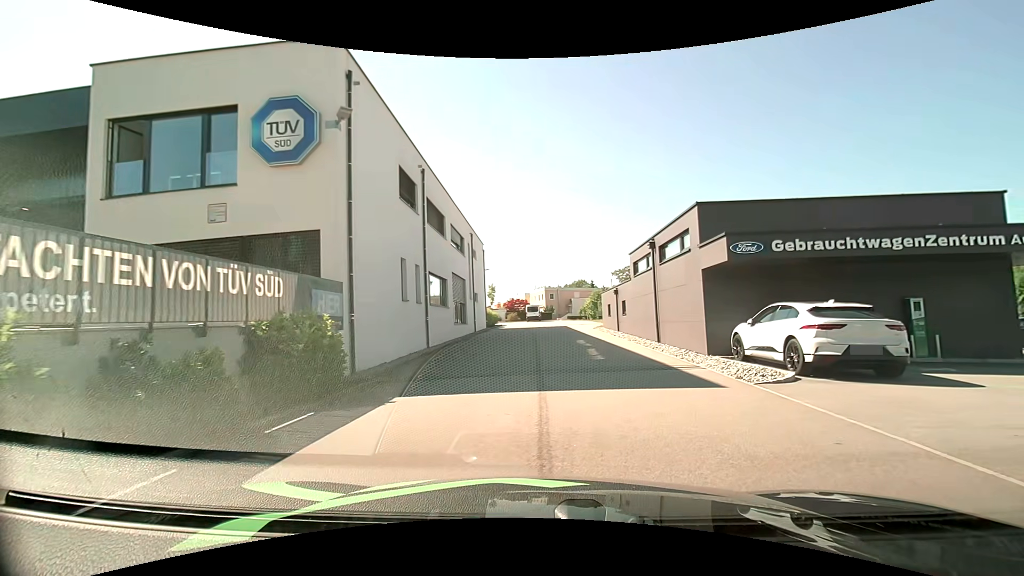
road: residential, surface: asphalt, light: Day
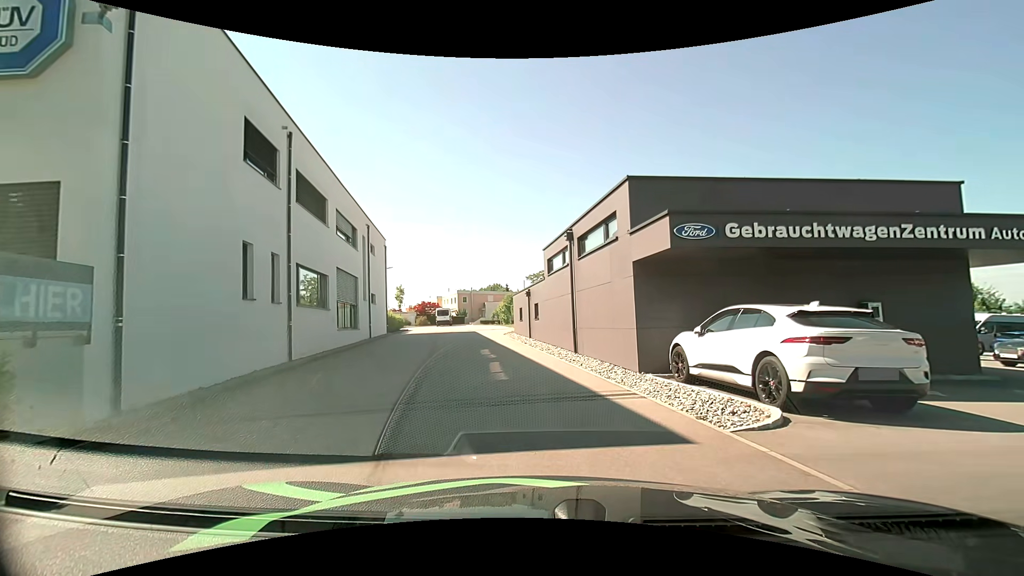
(+0.4, +3.9) m; +10°
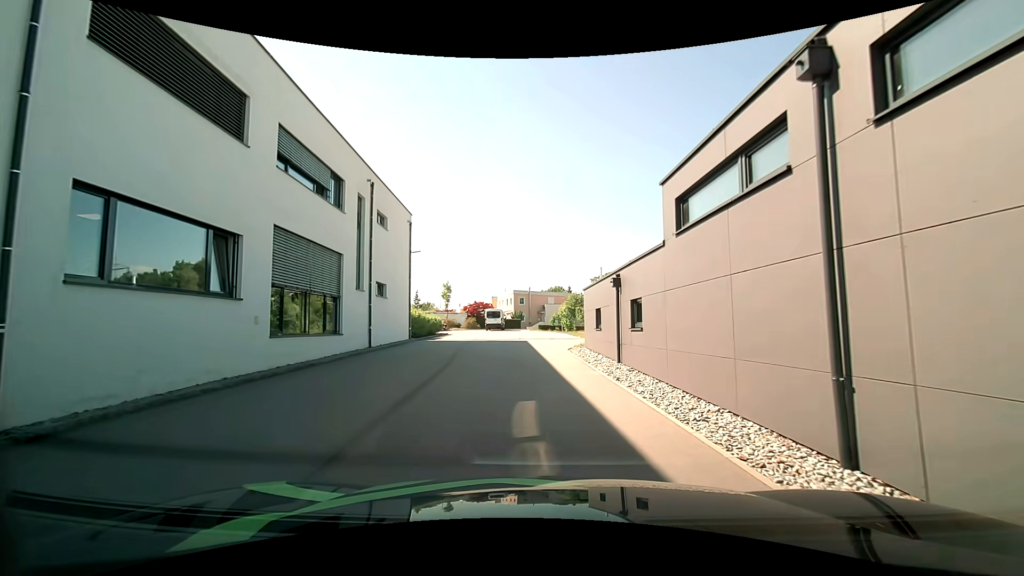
(-0.9, +11.6) m; -8°
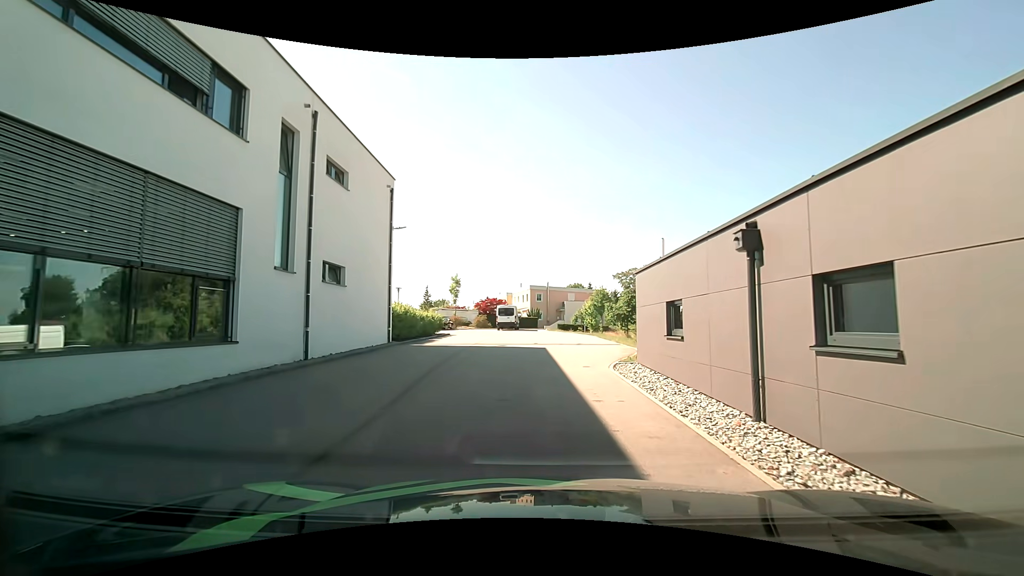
(-0.1, +7.9) m; 0°
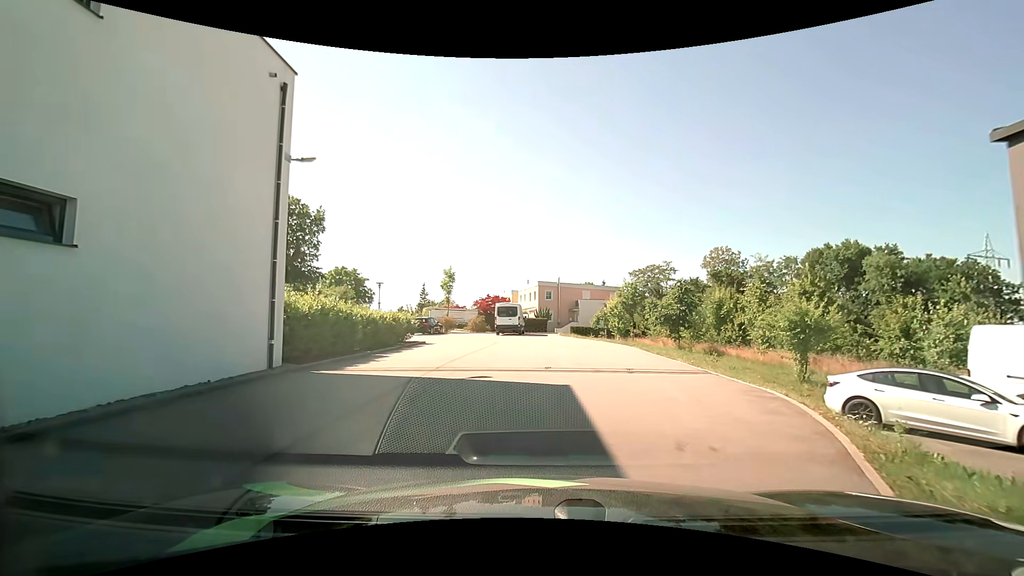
(-0.2, +11.0) m; -2°
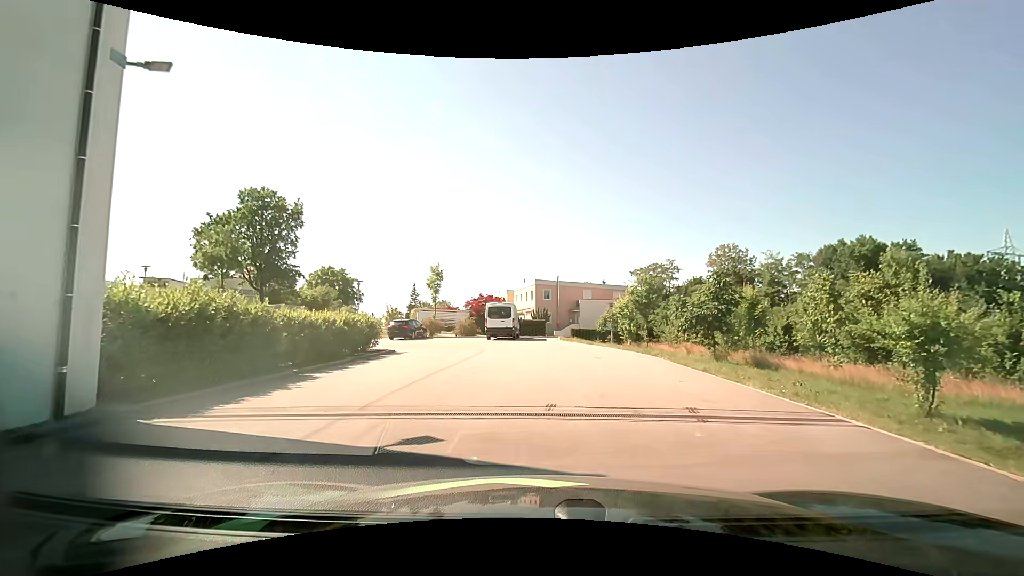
(+0.1, +5.4) m; +1°
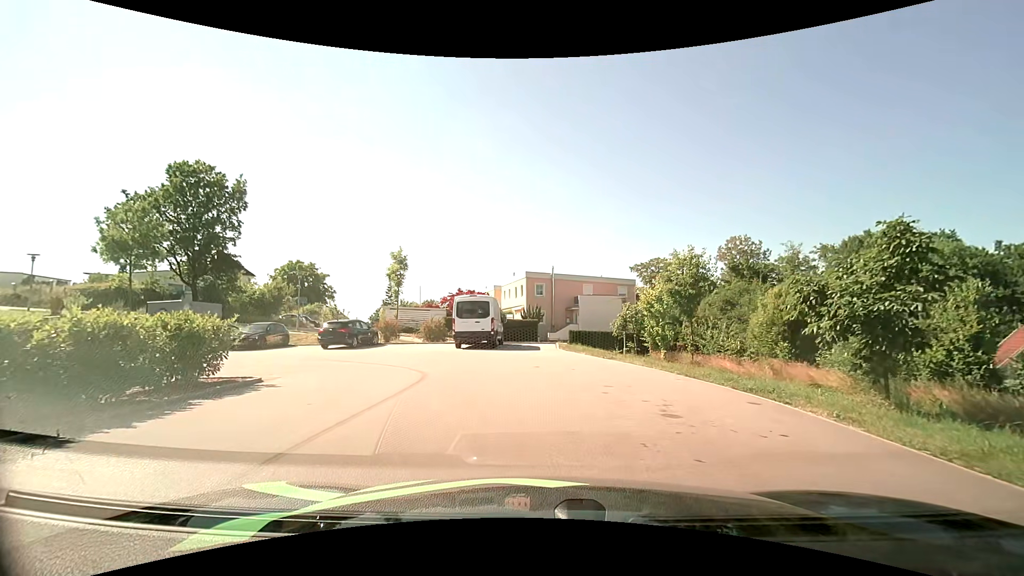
(+0.1, +10.1) m; +1°
